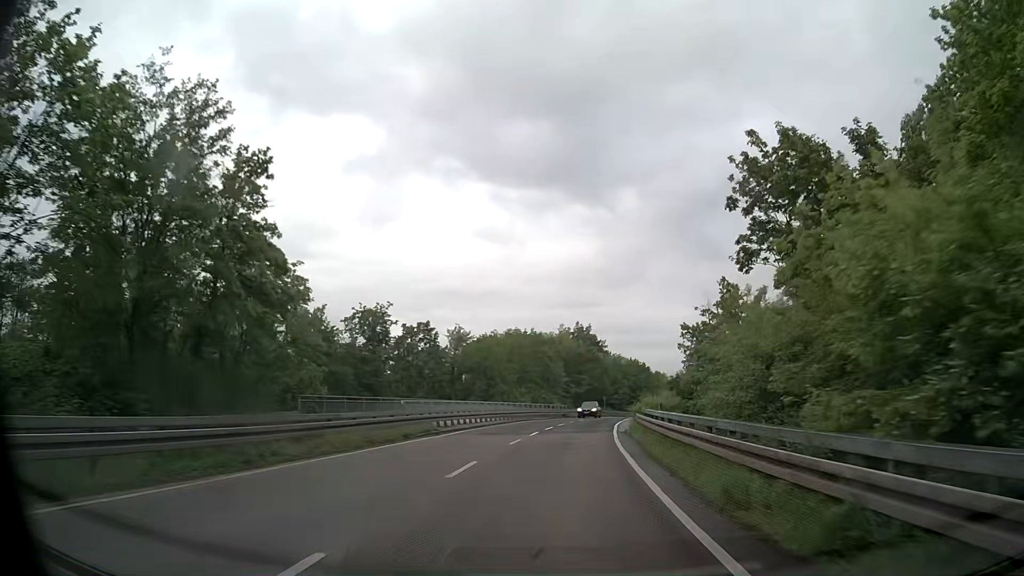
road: secondary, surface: asphalt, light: Day
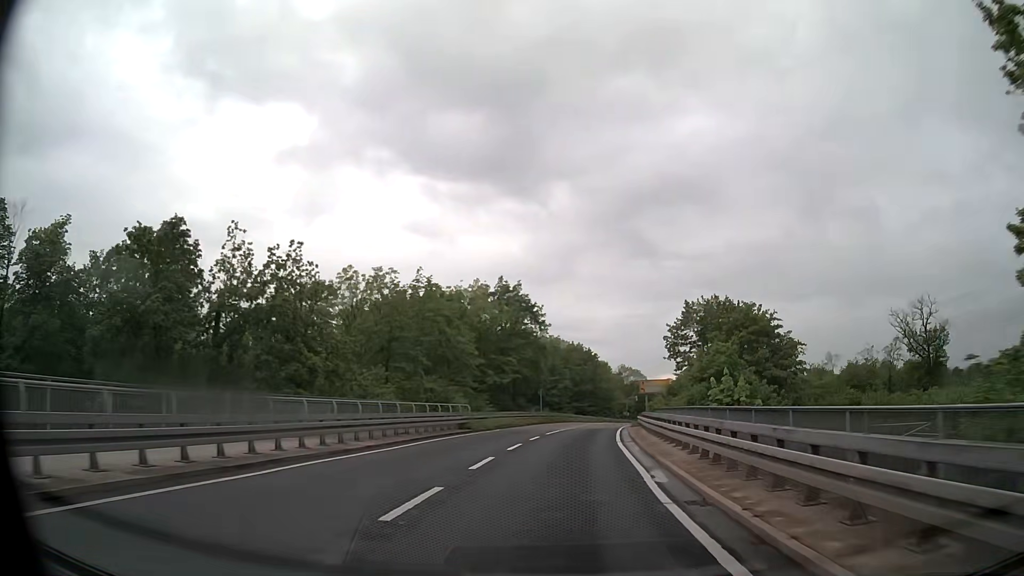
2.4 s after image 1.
(+1.9, +36.8) m; +6°
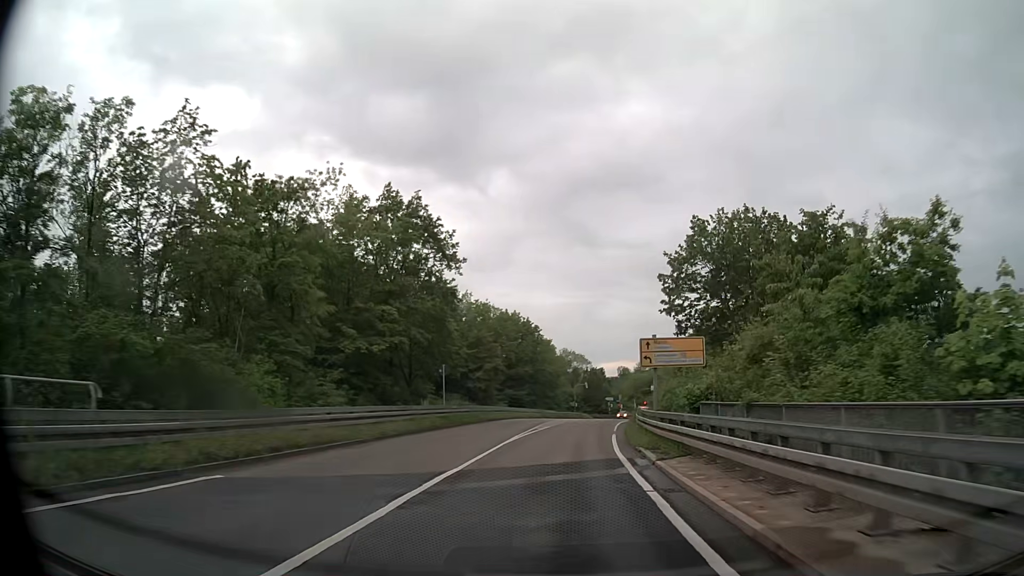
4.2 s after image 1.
(+1.4, +27.7) m; +5°
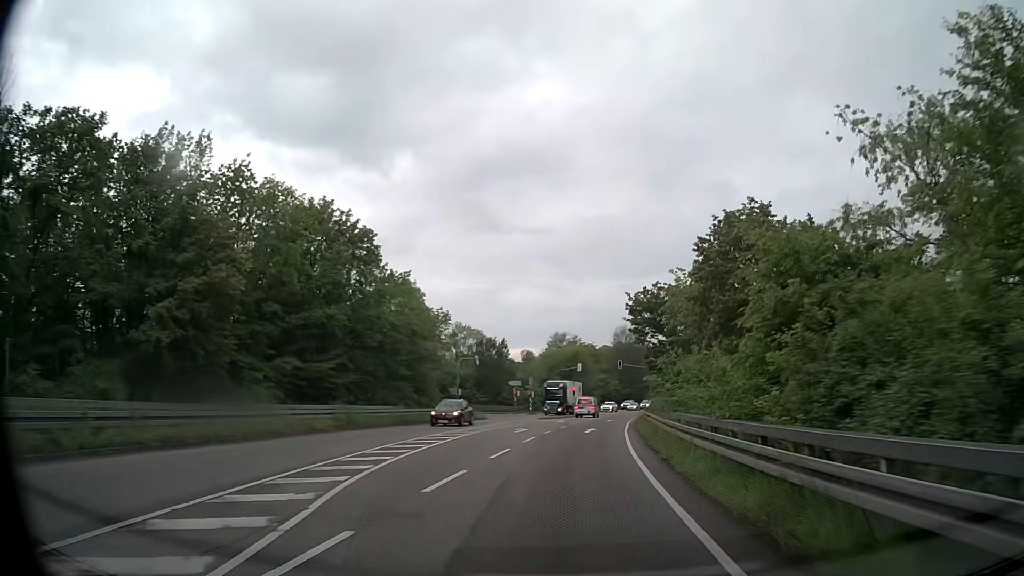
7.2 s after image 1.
(+3.1, +46.4) m; +8°
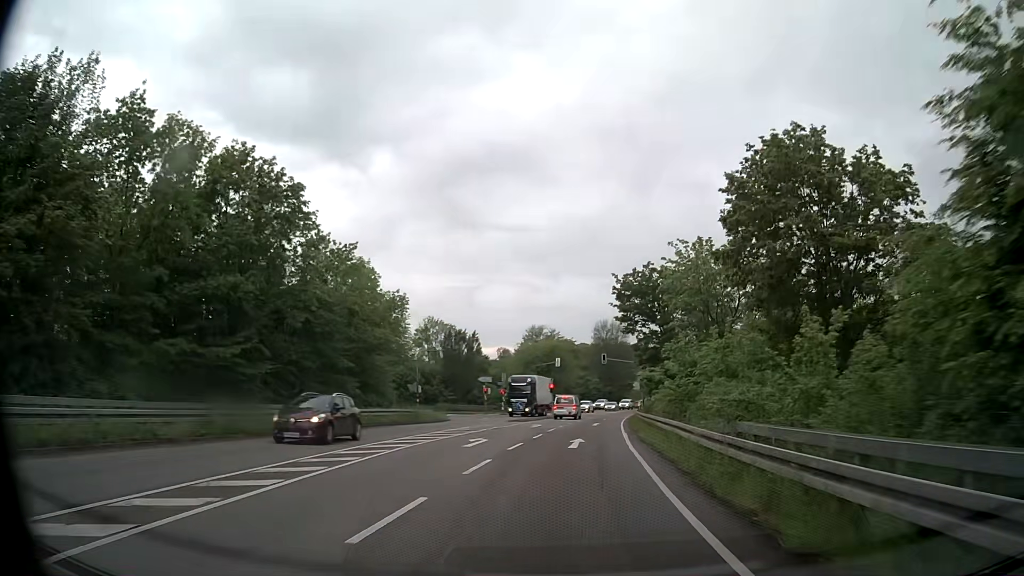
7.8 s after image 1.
(+0.1, +9.4) m; +2°
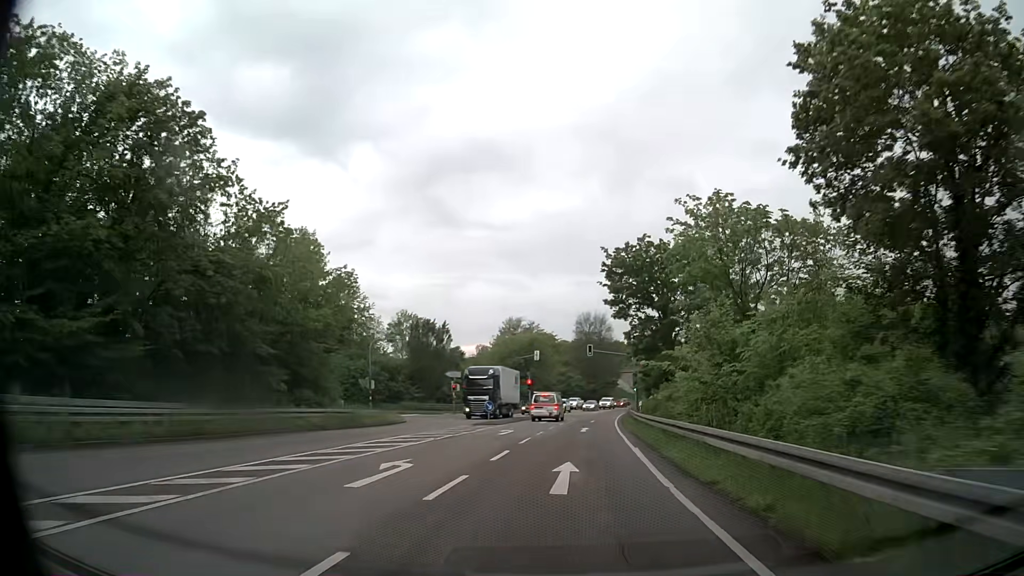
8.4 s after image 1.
(+0.1, +9.4) m; +2°
